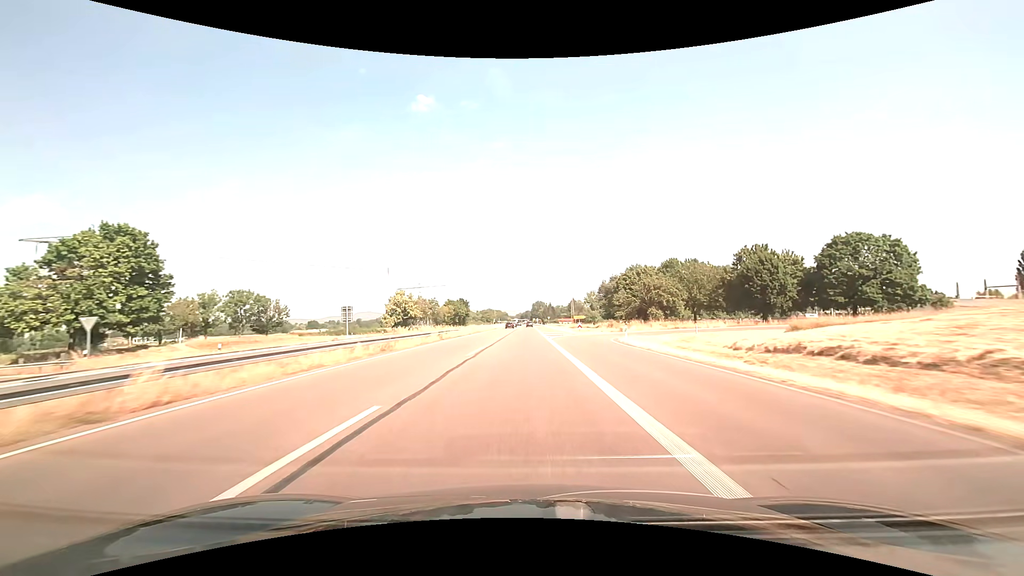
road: trunk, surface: asphalt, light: Day
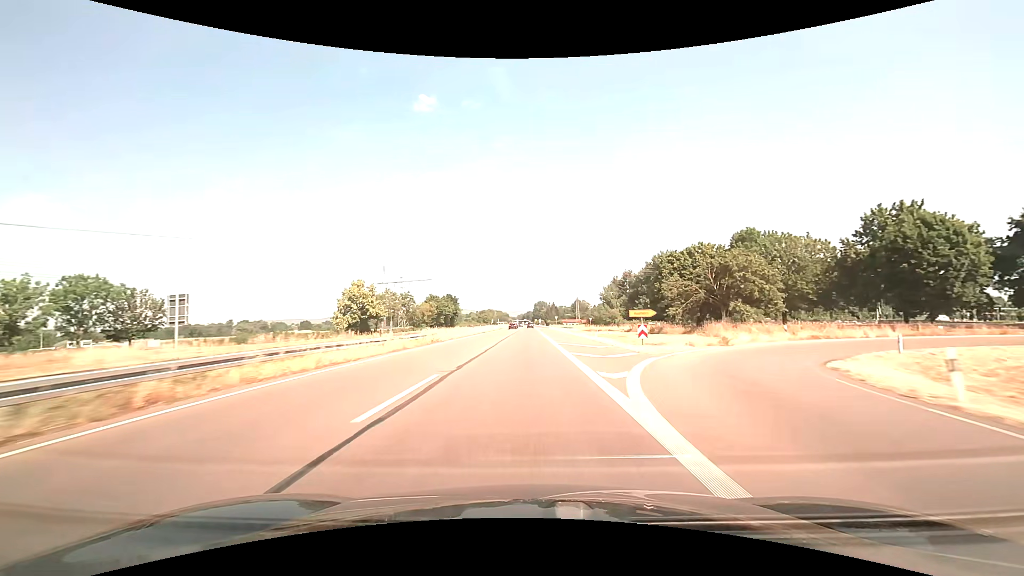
(-0.1, +32.1) m; 0°
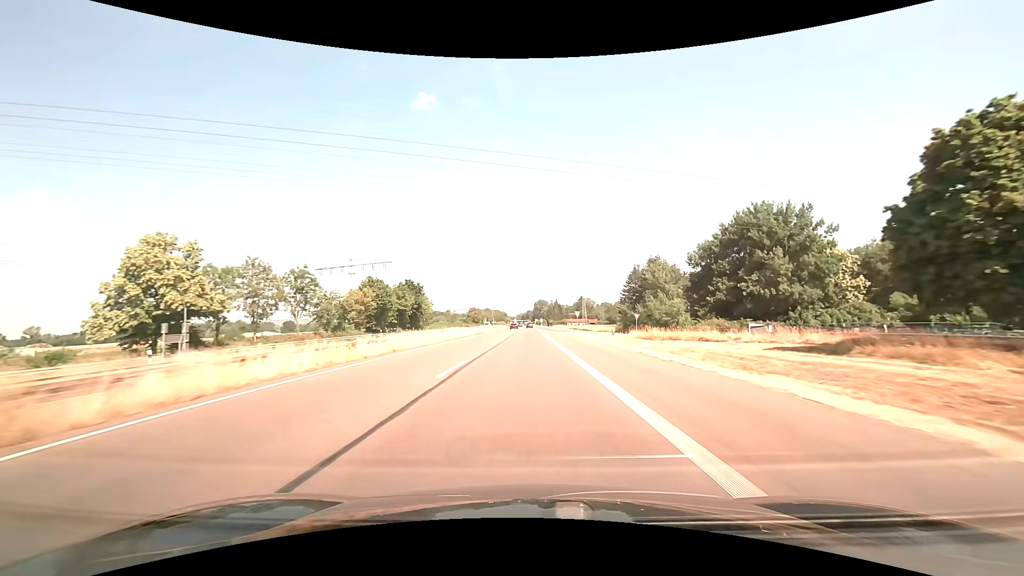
(0.0, +50.0) m; 0°
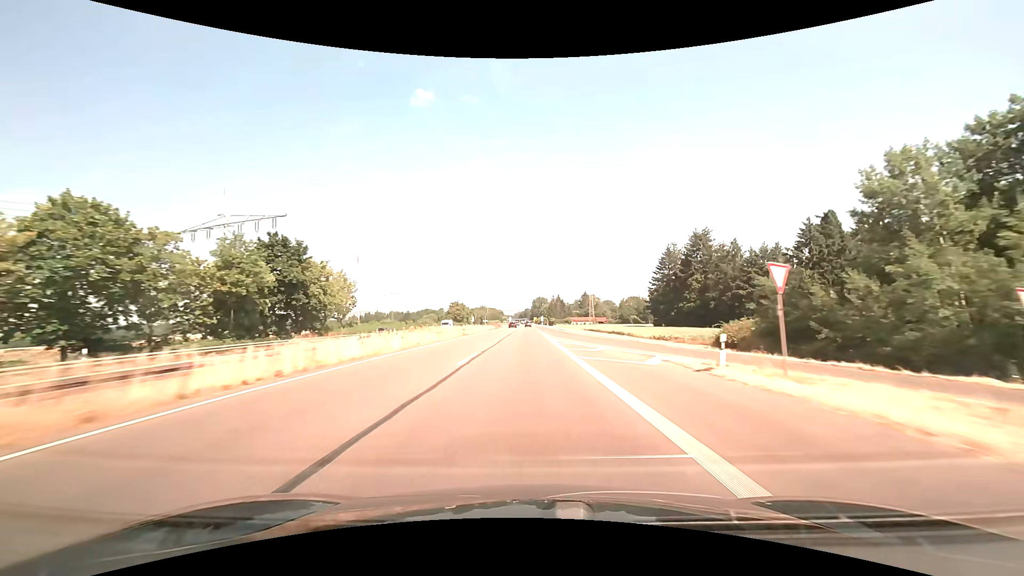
(+0.2, +52.1) m; 0°
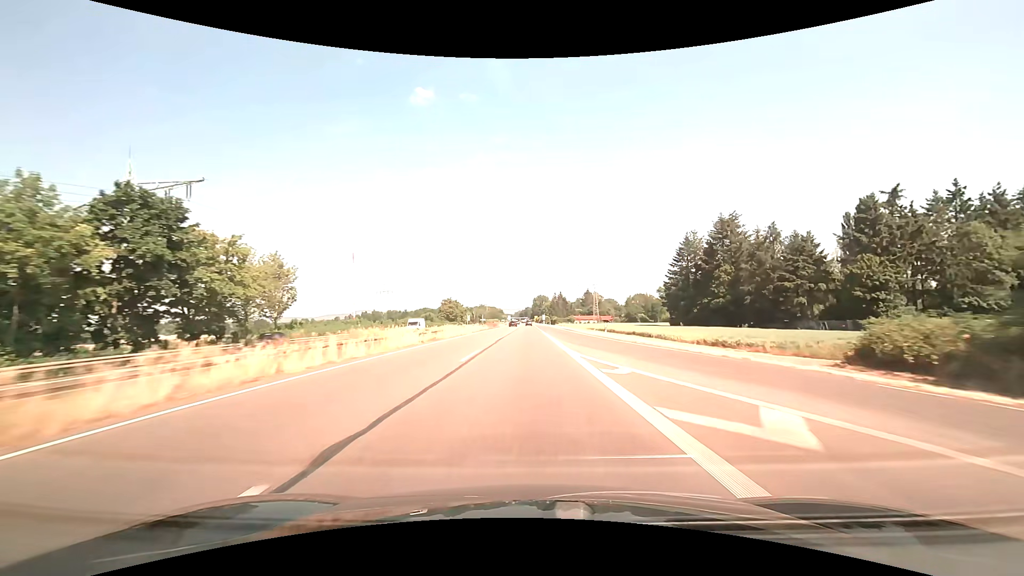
(0.0, +17.7) m; 0°
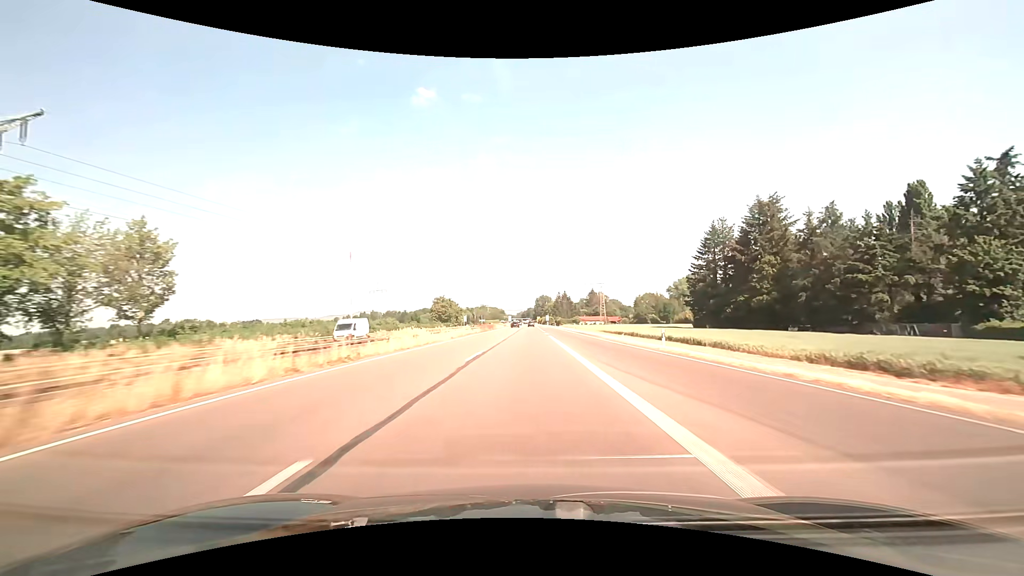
(0.0, +17.8) m; 0°
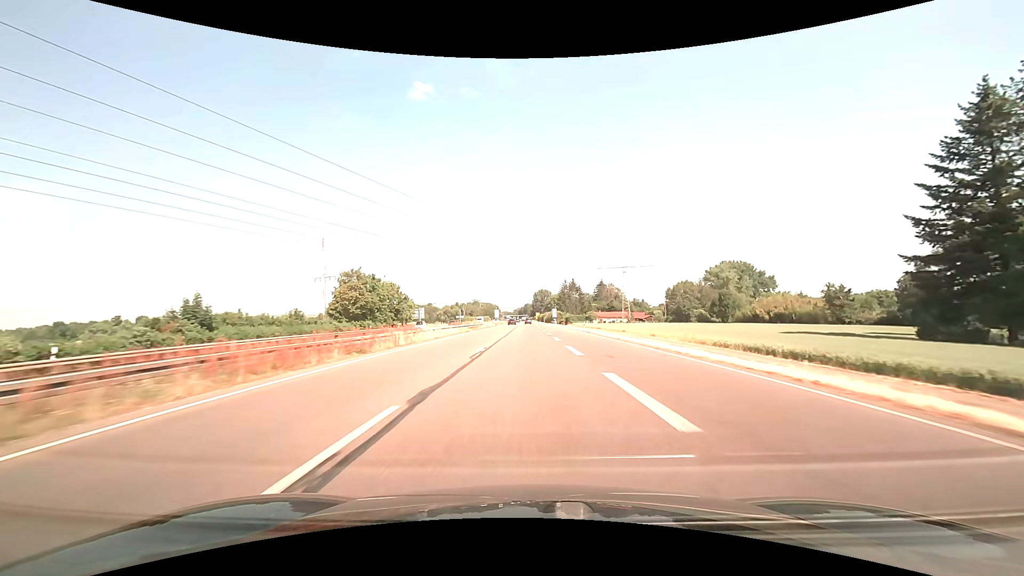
(+0.2, +71.0) m; 0°
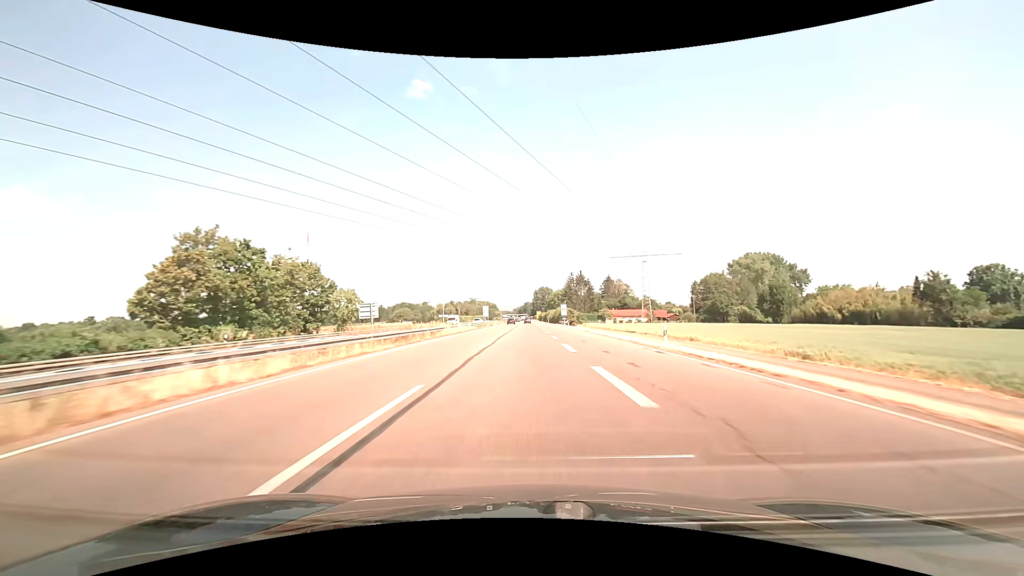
(0.0, +34.5) m; 0°
(0, +10) (0, +20) (0, +30) (0, +40) (0, +50) (0, +60) (0, +70) (0, +80) (0, +90) (0, +100) m
